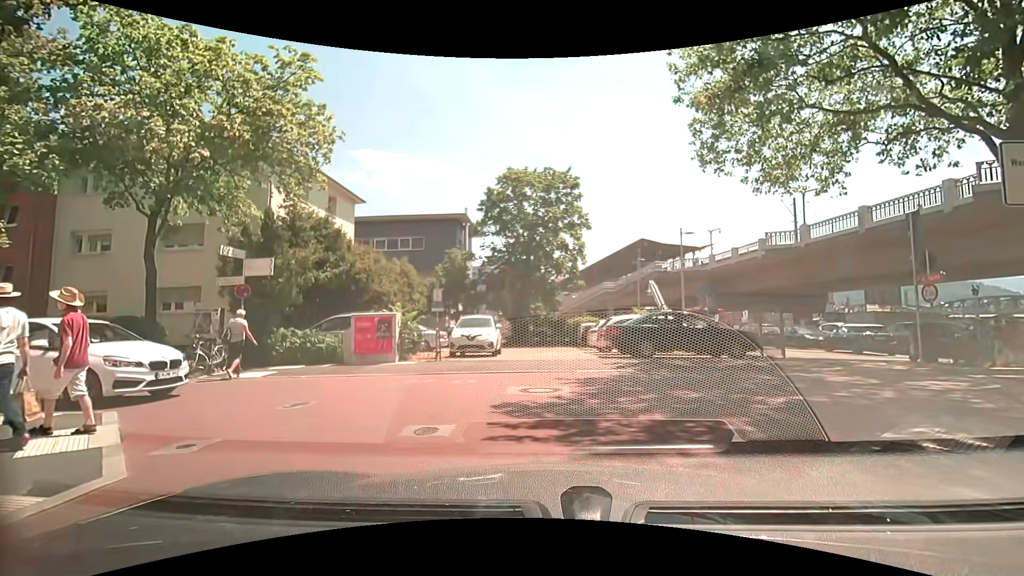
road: residential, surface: paving_stones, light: Day
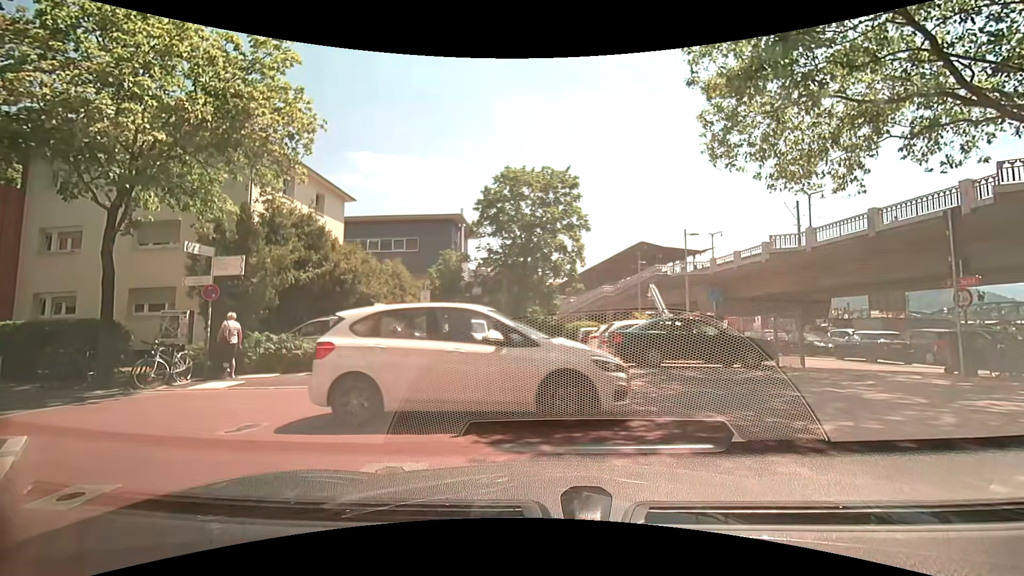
(0.0, +1.3) m; 0°
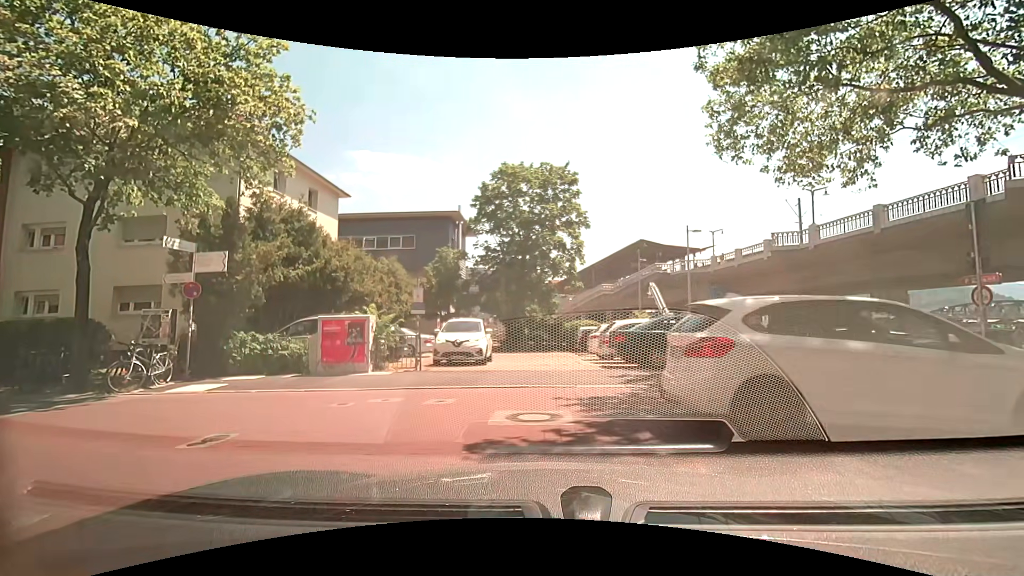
(0.0, +0.6) m; 0°
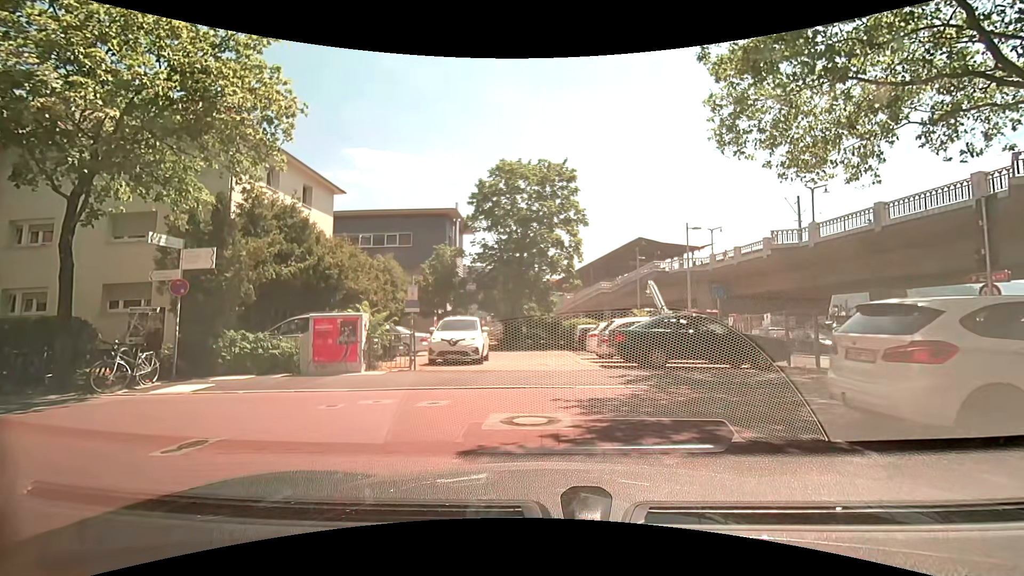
(0.0, +0.3) m; 0°
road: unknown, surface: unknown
